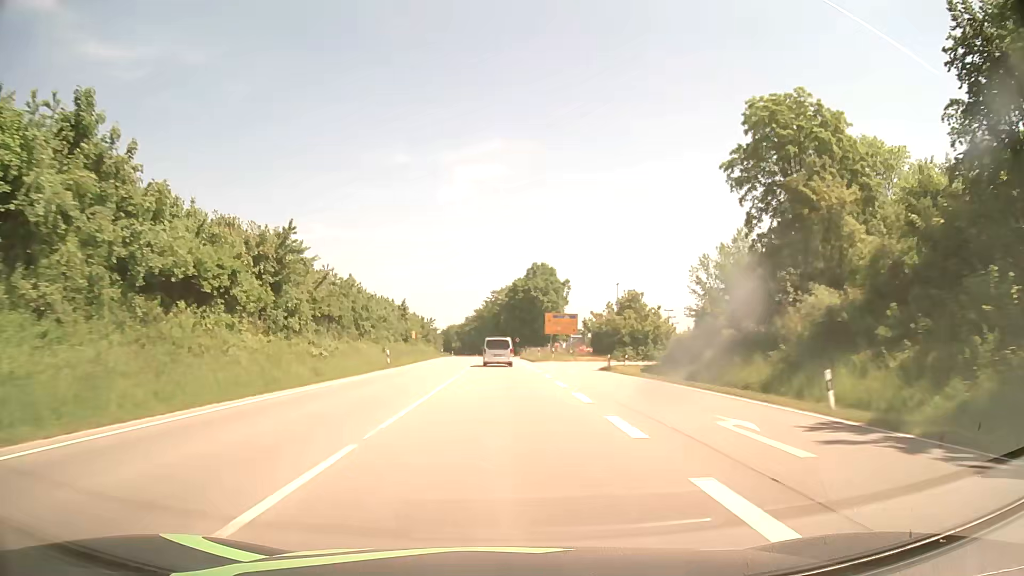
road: primary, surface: asphalt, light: Day
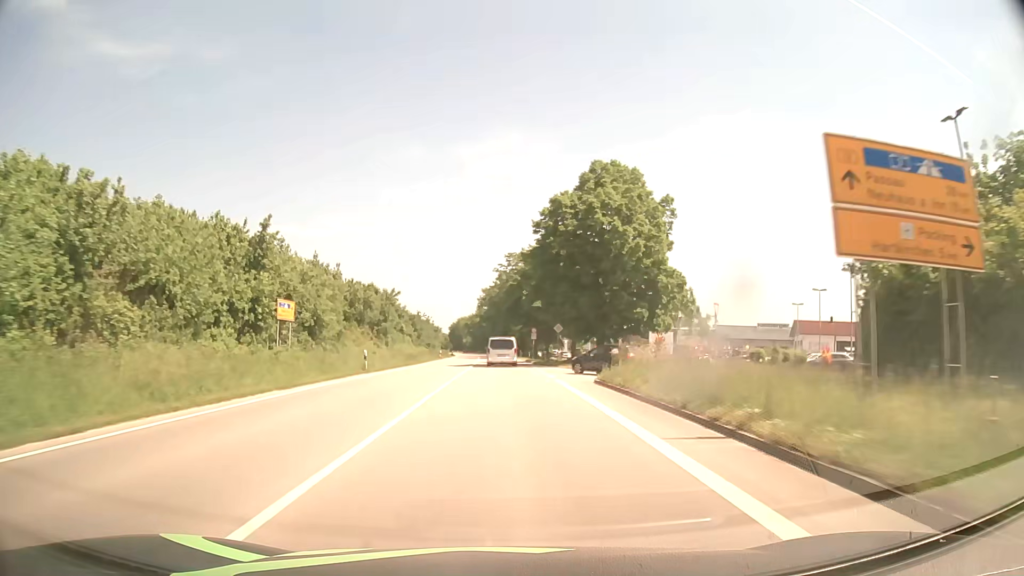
(-0.7, +57.1) m; -2°
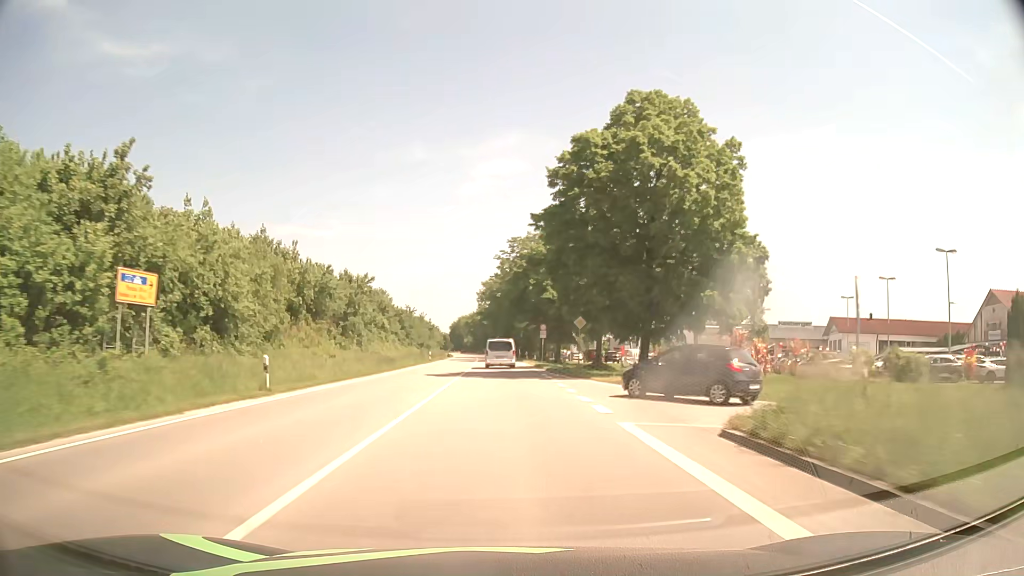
(0.0, +14.2) m; 0°
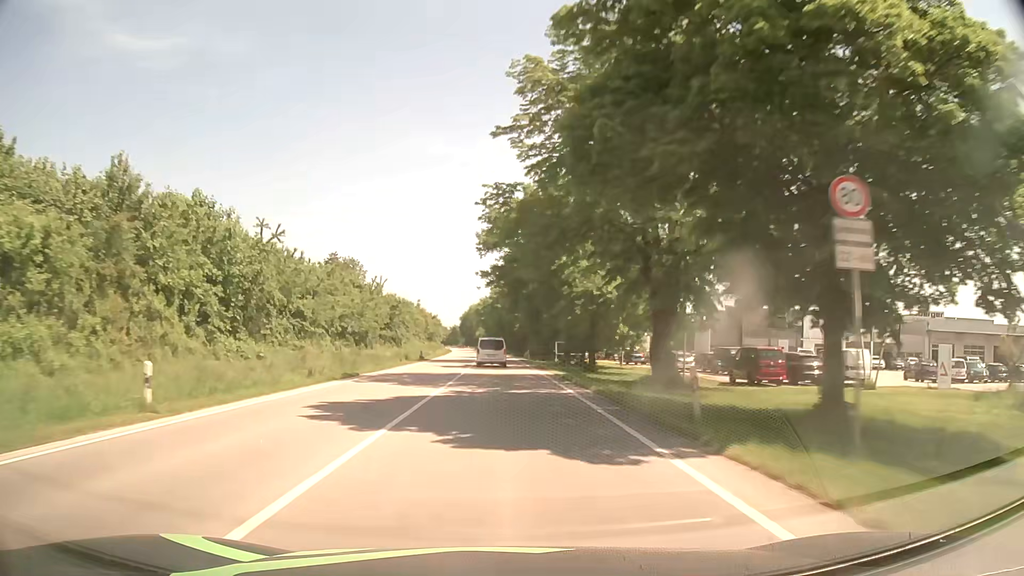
(-0.7, +56.8) m; -2°
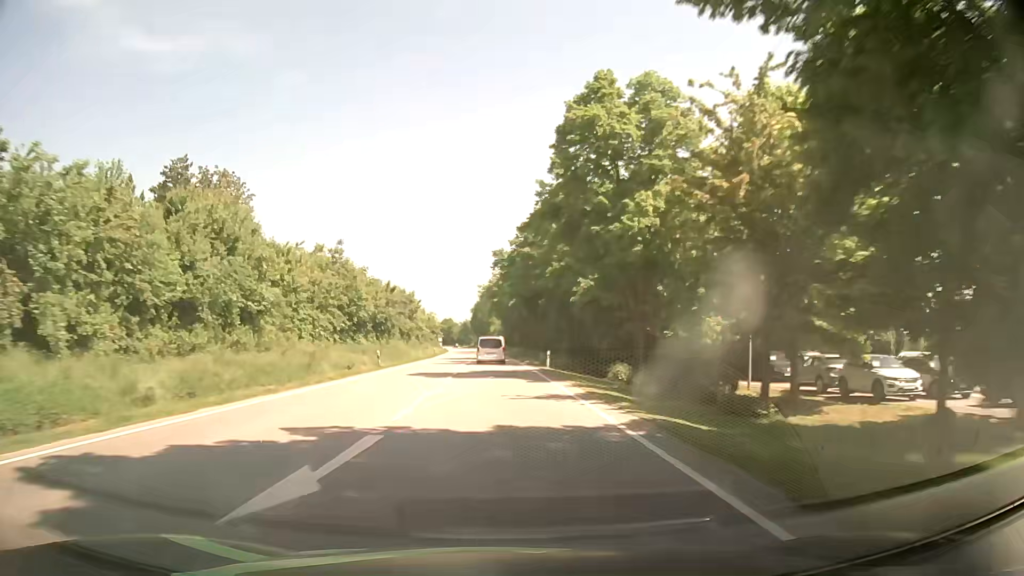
(-0.9, +71.8) m; -1°
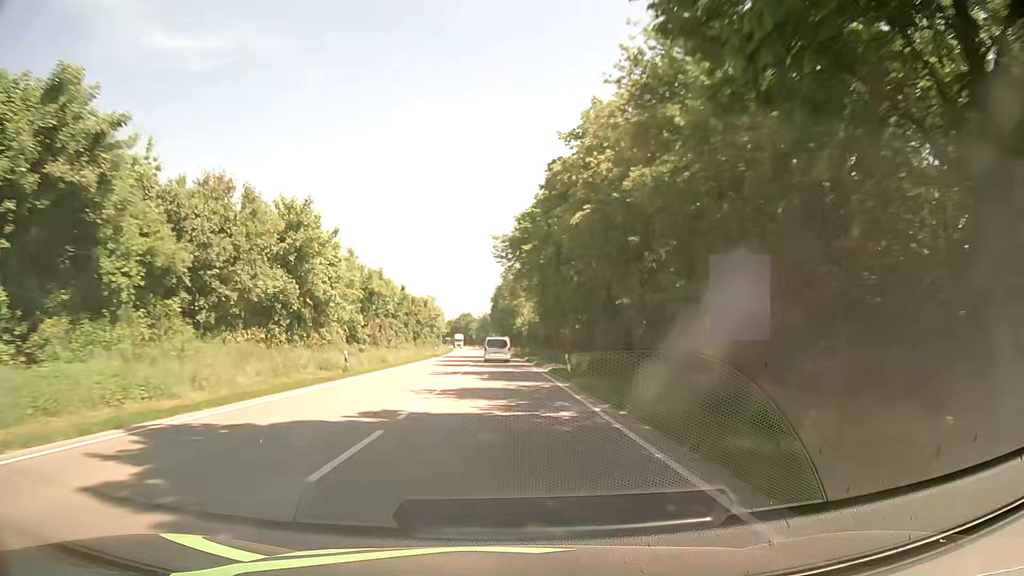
(-1.2, +59.4) m; -2°
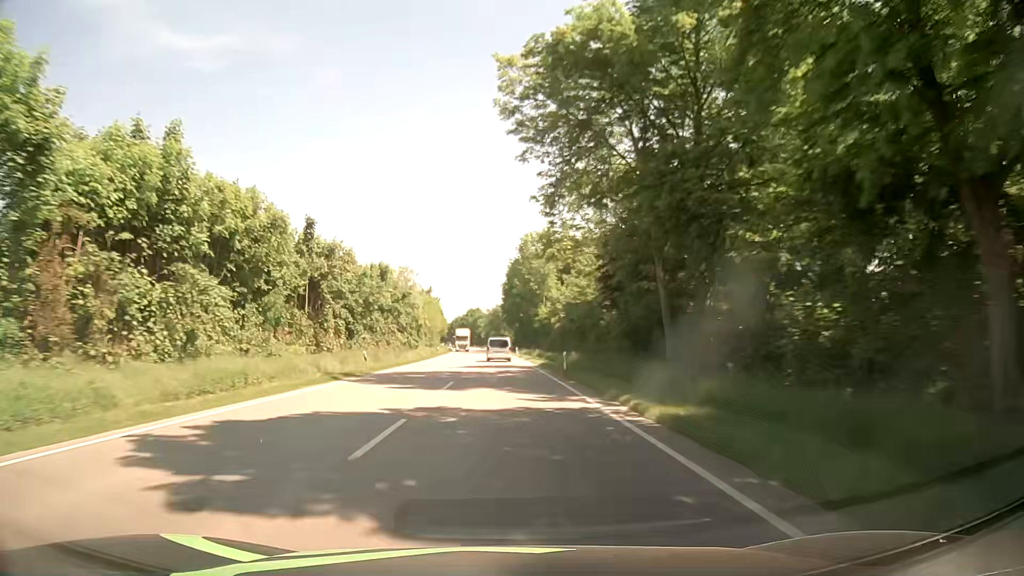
(-0.7, +46.2) m; -1°
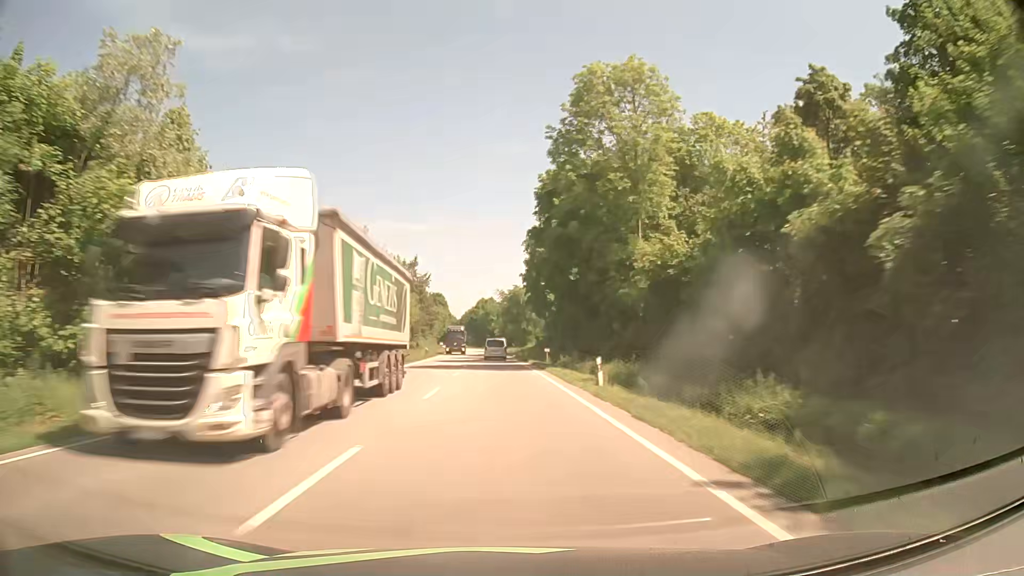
(-0.7, +62.5) m; -2°
